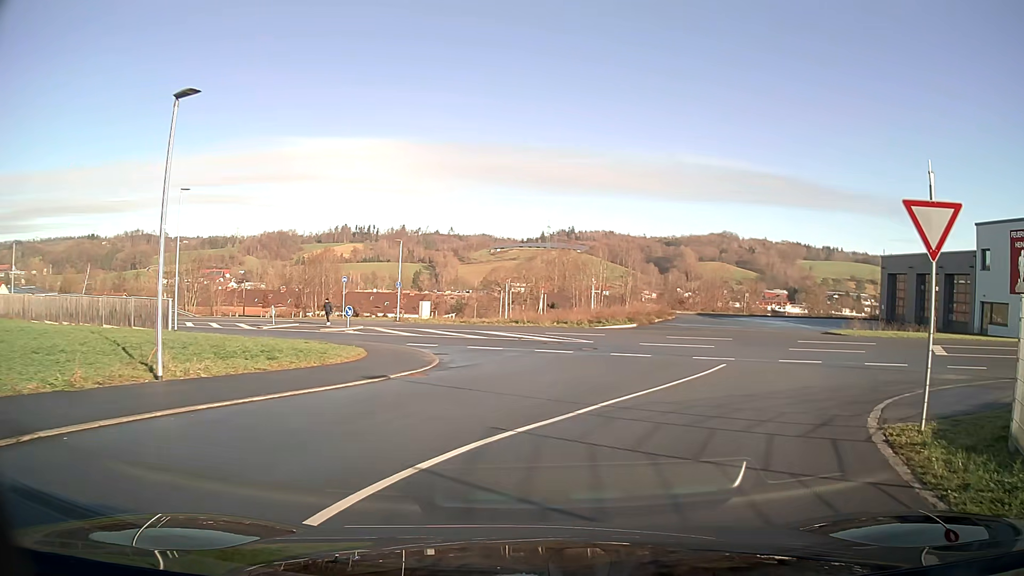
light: Day
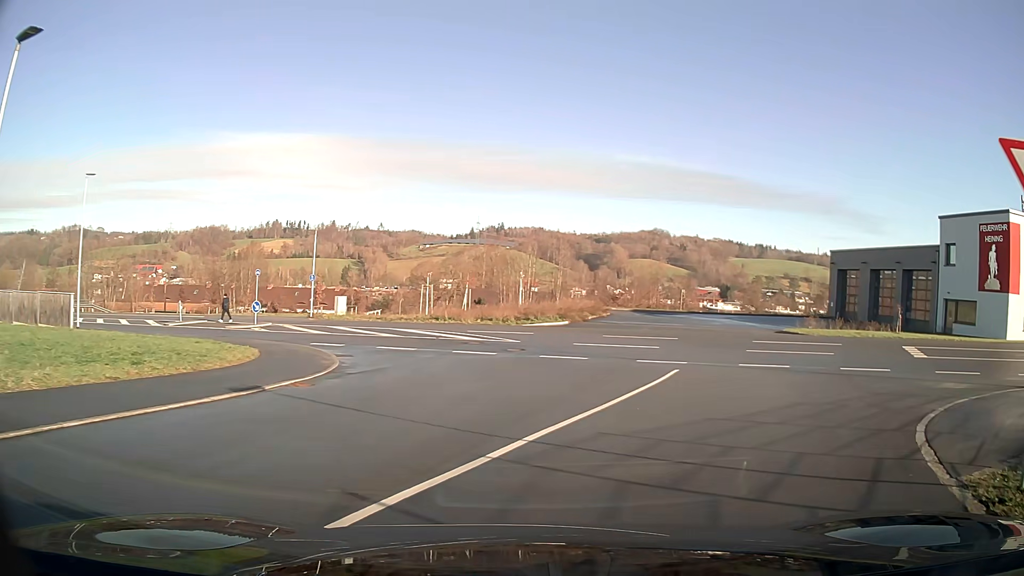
(+0.2, +3.3) m; +6°
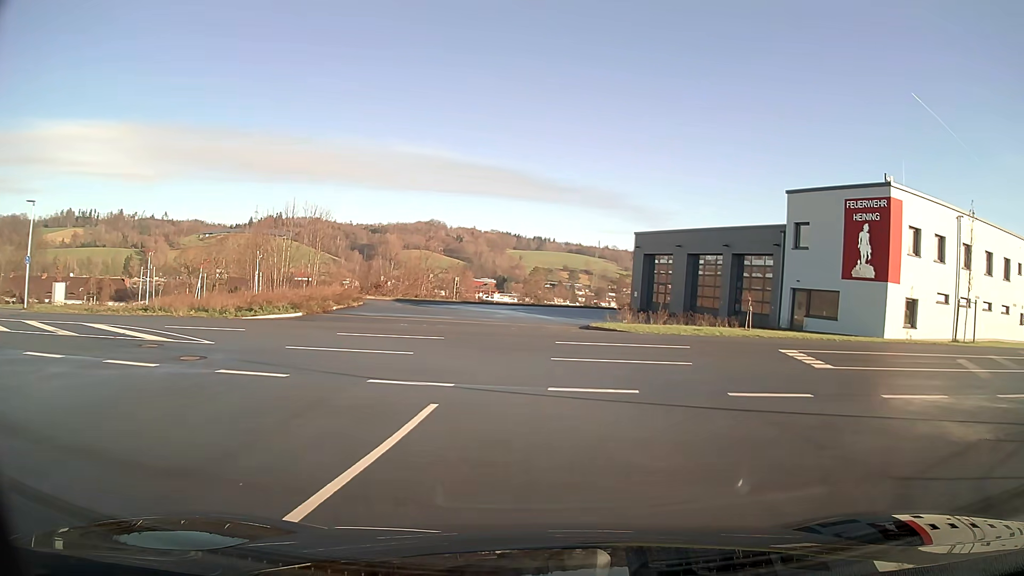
(+1.3, +8.0) m; +17°
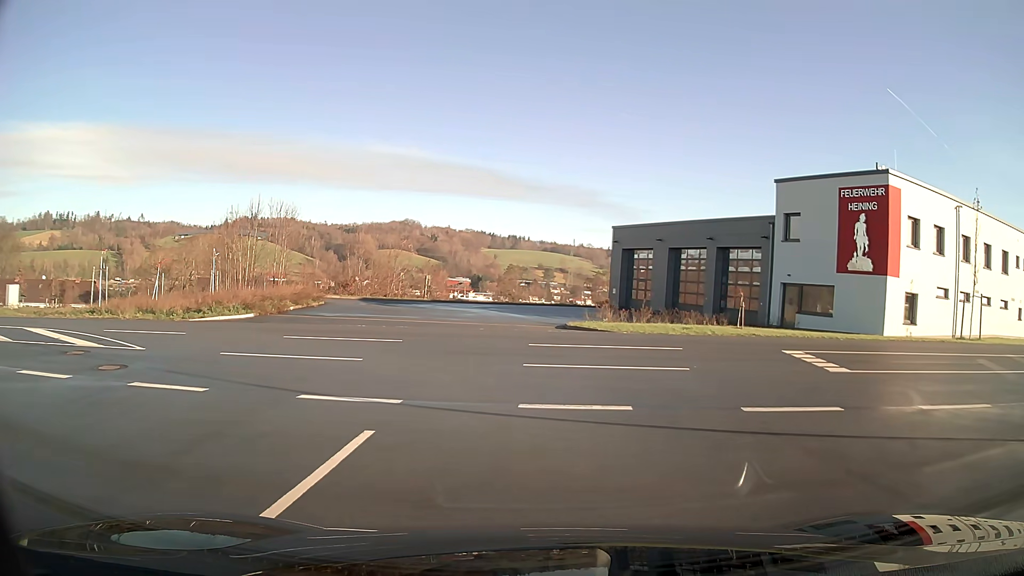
(+0.1, +2.2) m; +2°
(-1, +10) (-8, +16) (-18, +18) (-28, +19) (-38, +19) (-48, +18) (-58, +18) (-67, +16) (-77, +13) (-86, +9) m
